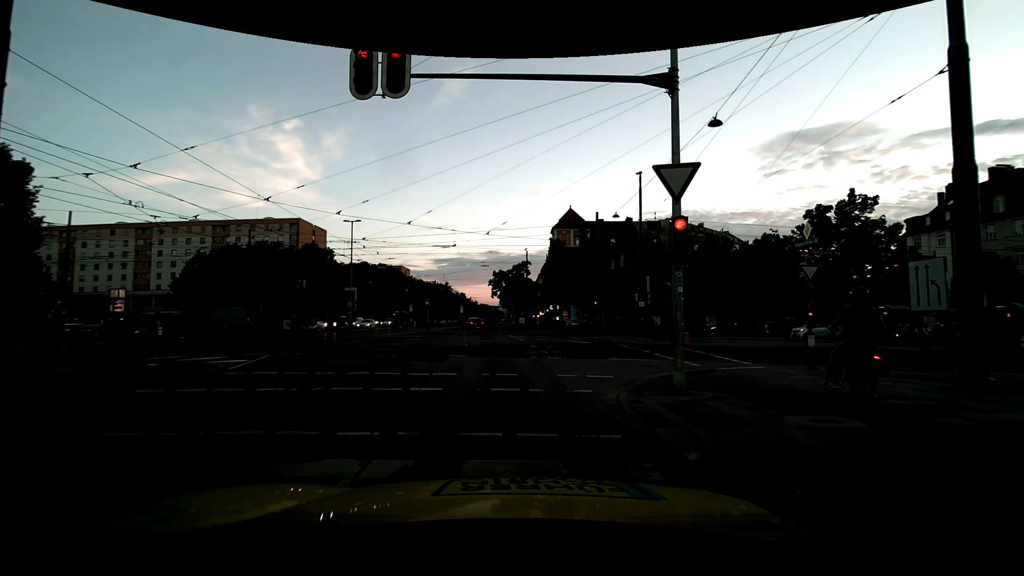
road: secondary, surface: asphalt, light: Day
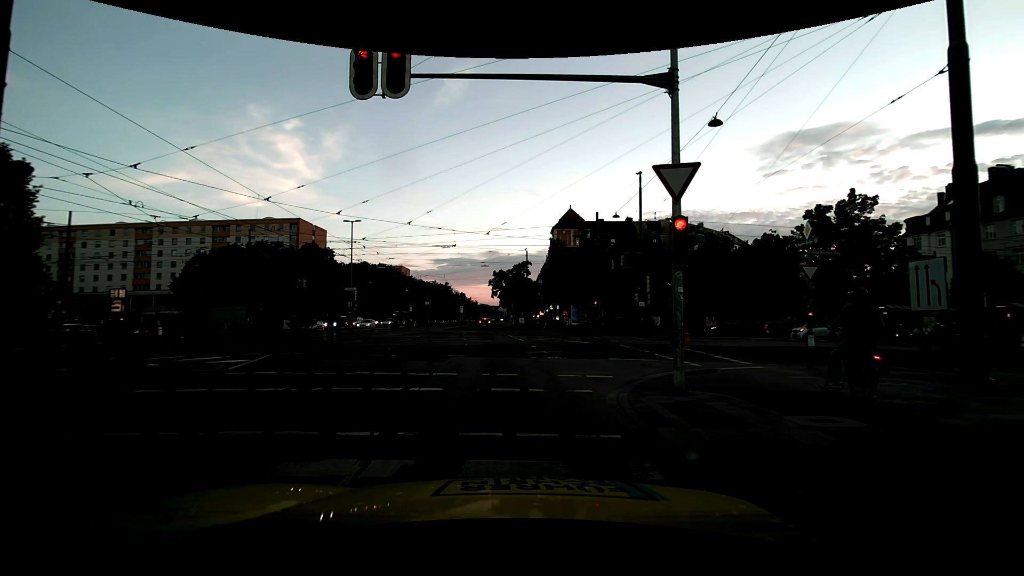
(0.0, 0.0) m; 0°
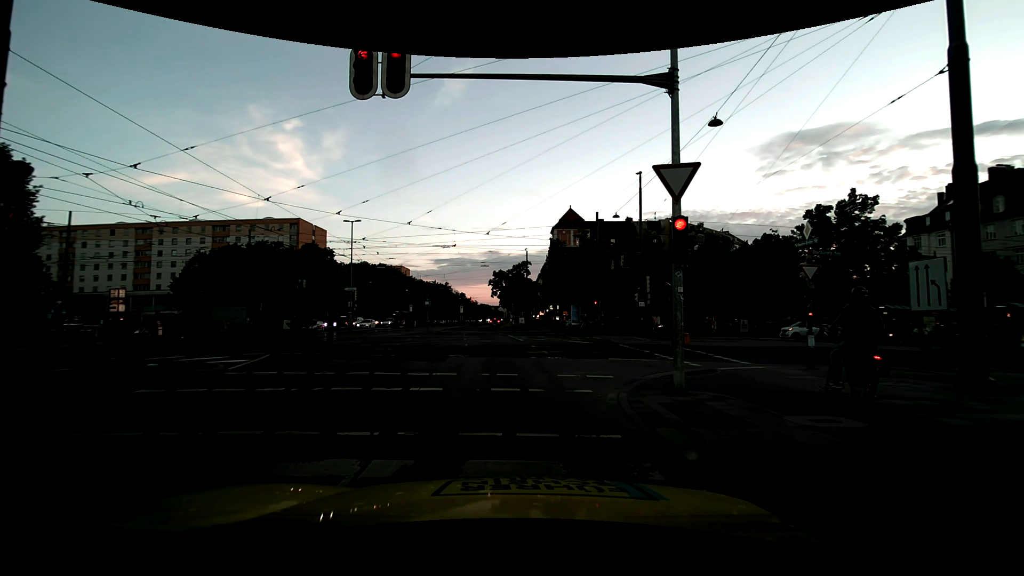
(0.0, 0.0) m; 0°
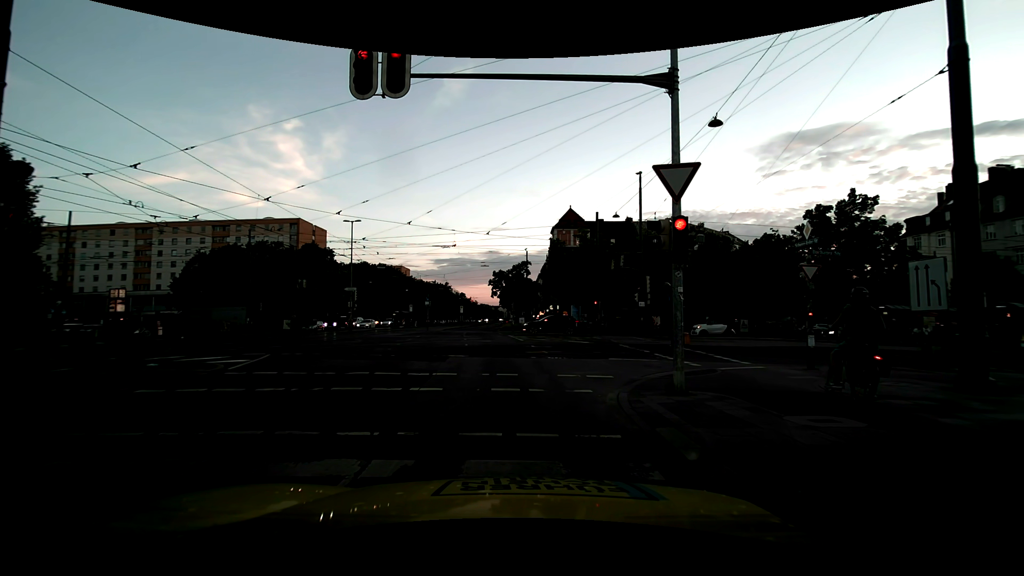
(0.0, 0.0) m; 0°
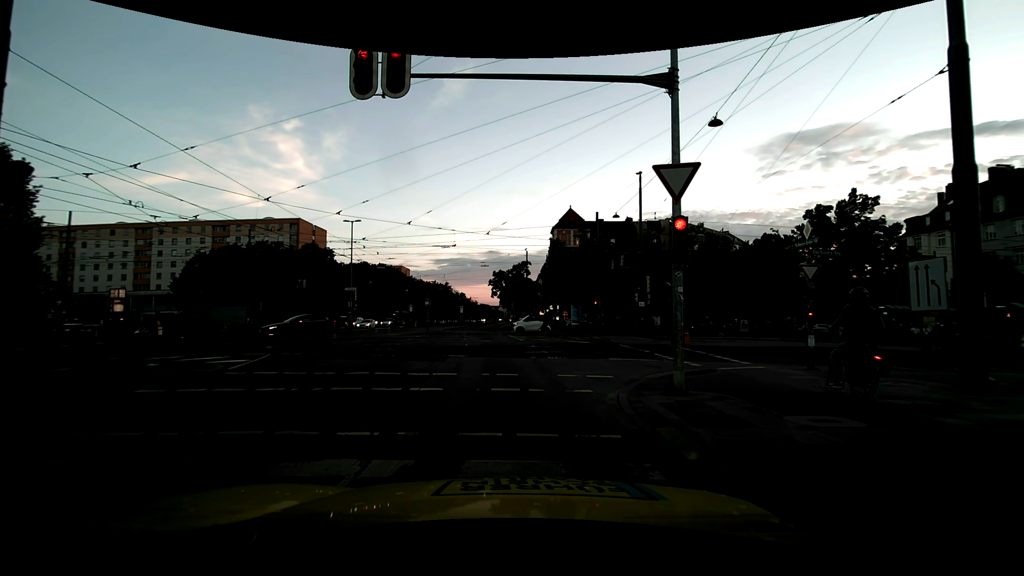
(0.0, 0.0) m; 0°
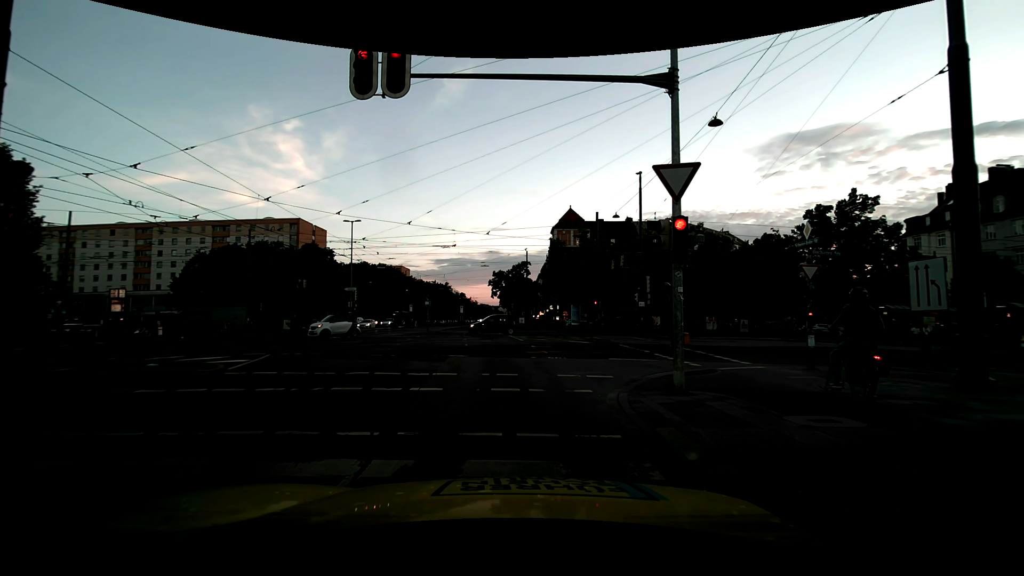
(0.0, 0.0) m; 0°
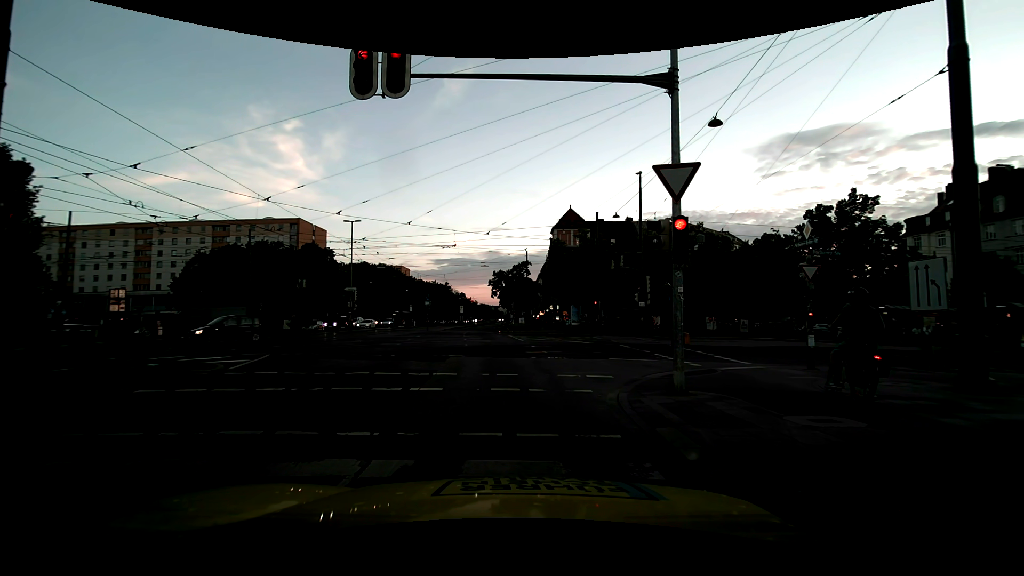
(0.0, 0.0) m; 0°
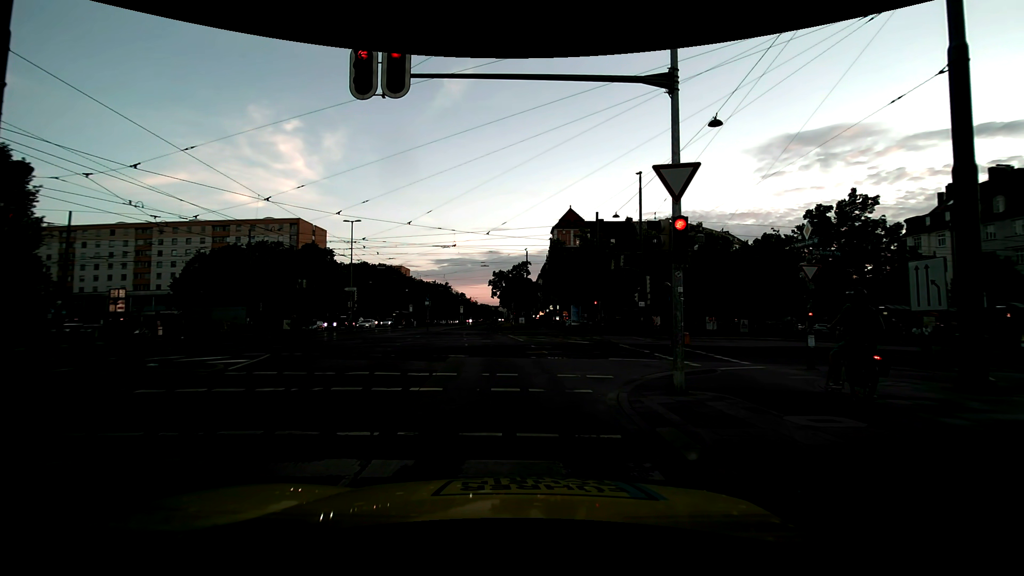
(0.0, 0.0) m; 0°
